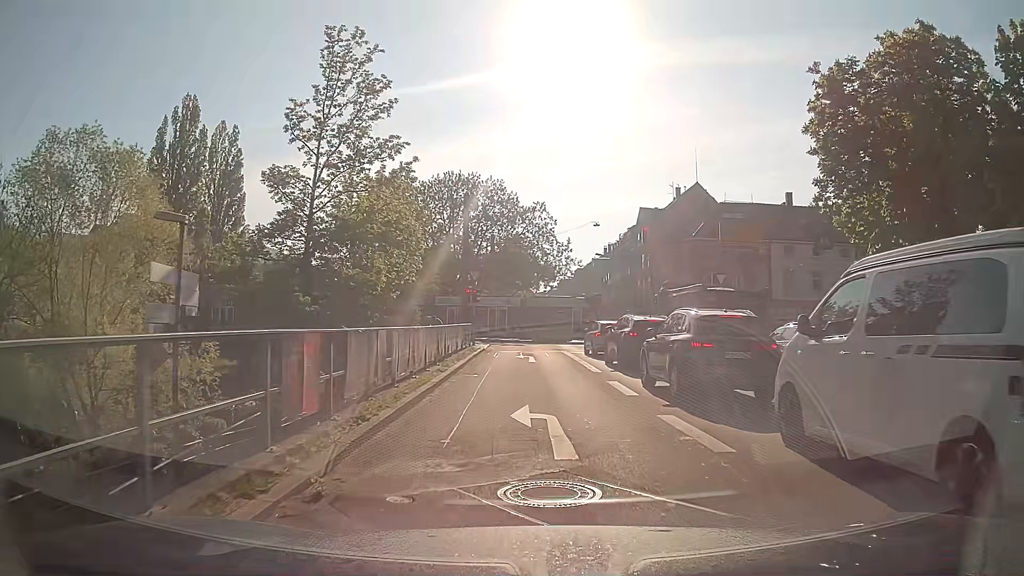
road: primary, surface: asphalt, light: Day
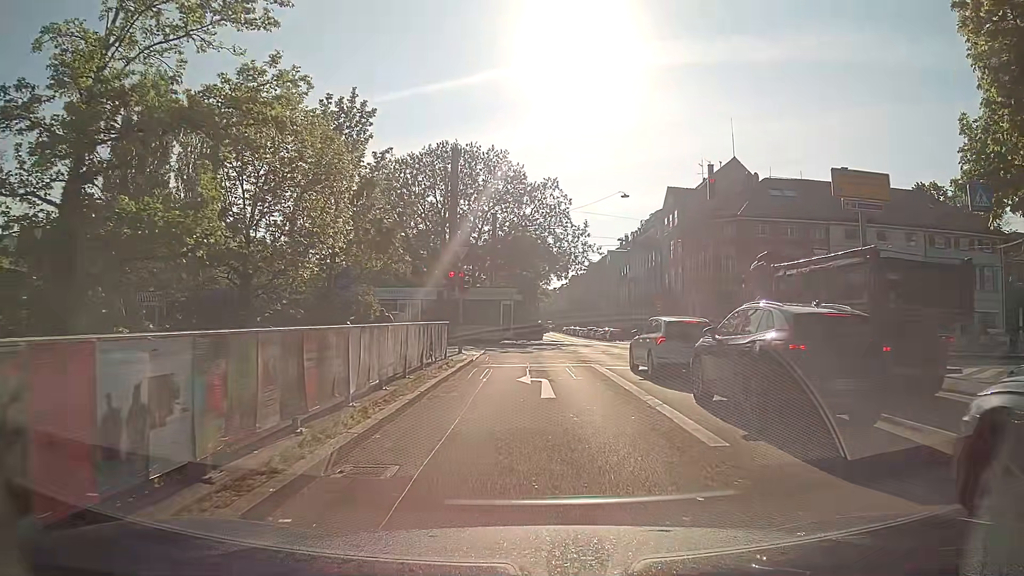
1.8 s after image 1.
(-0.1, +11.5) m; -1°
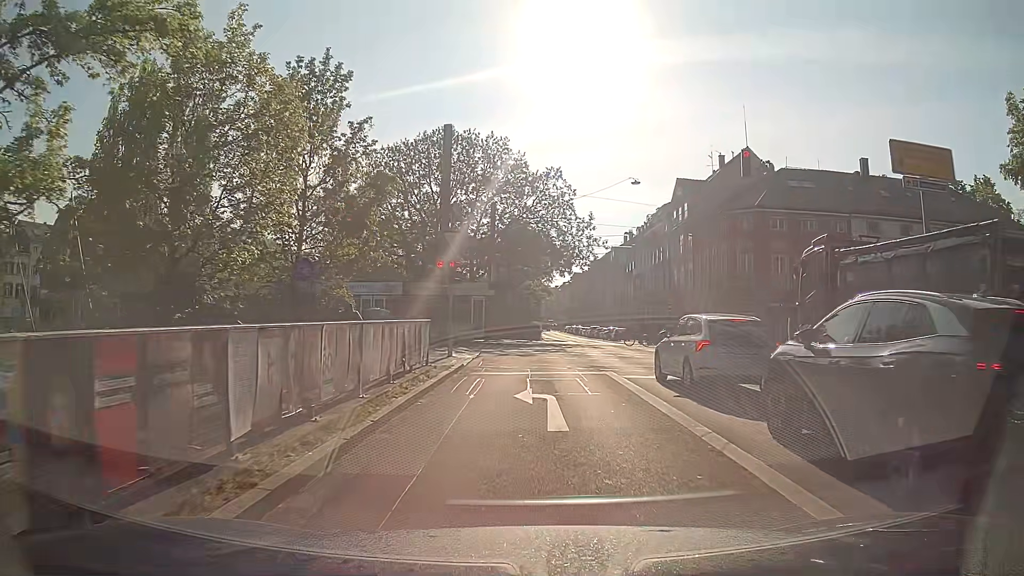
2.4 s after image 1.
(0.0, +3.7) m; 0°
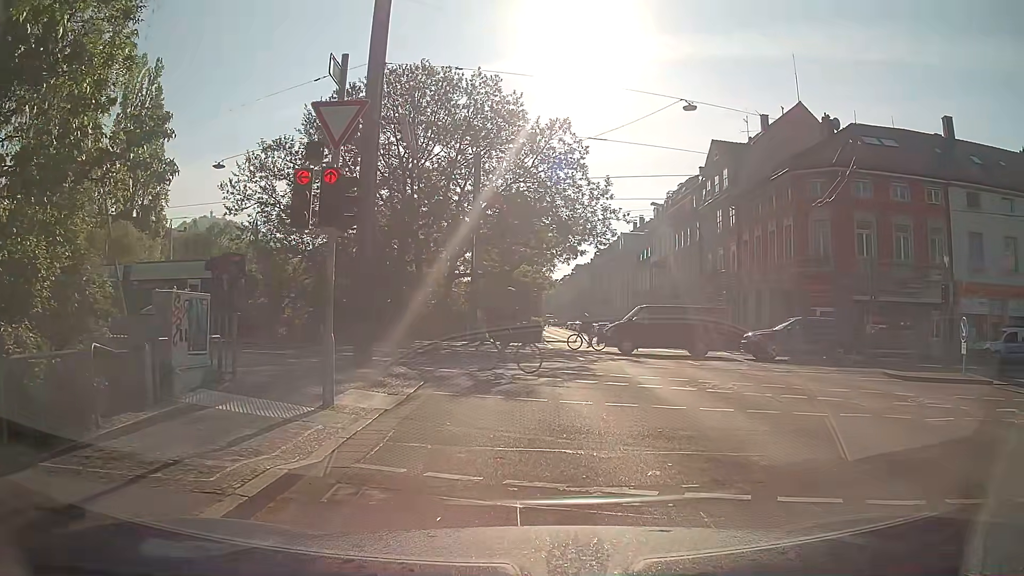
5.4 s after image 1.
(-0.1, +12.9) m; -1°
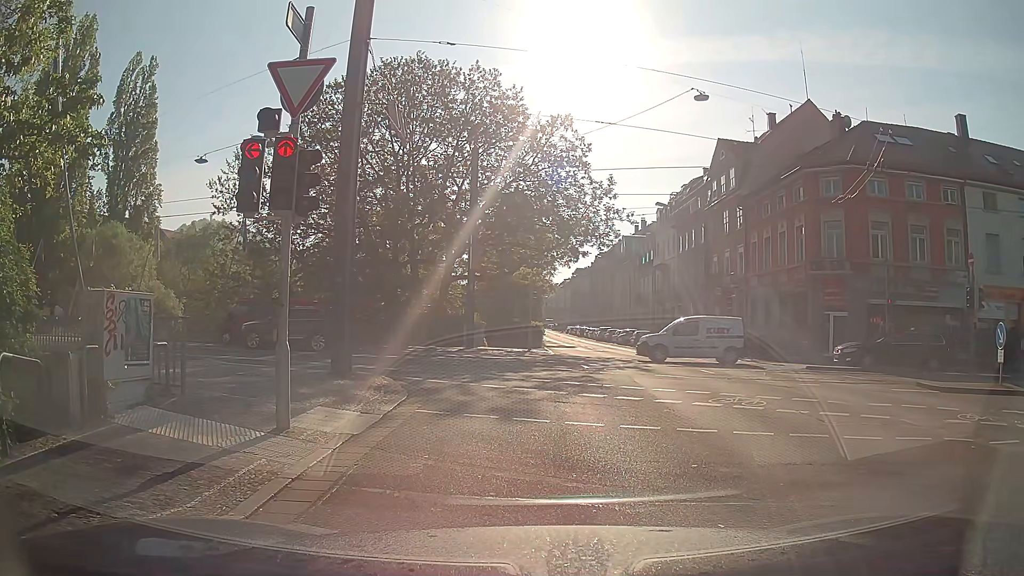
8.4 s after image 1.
(+0.1, +1.6) m; +2°
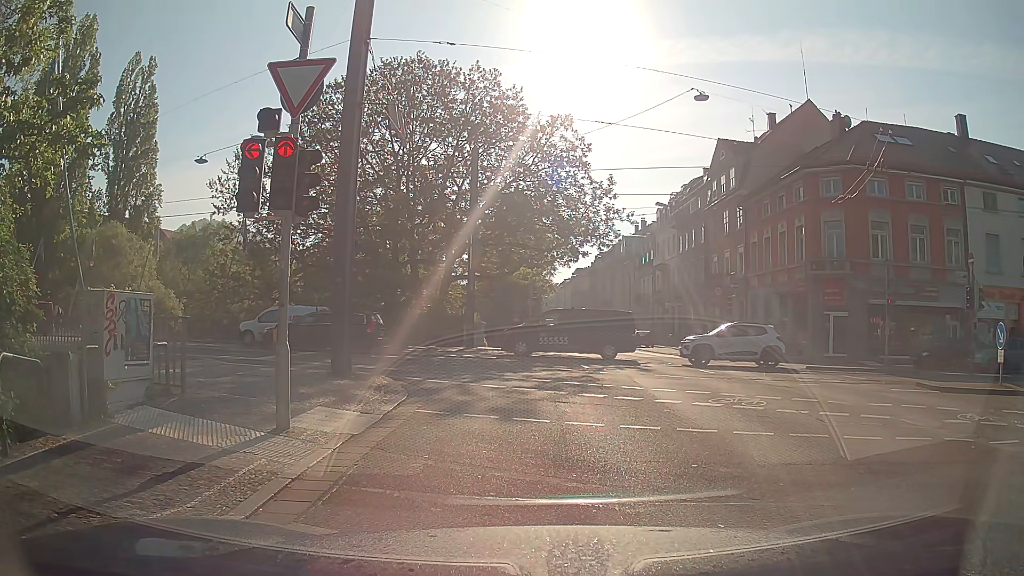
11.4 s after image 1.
(0.0, 0.0) m; 0°
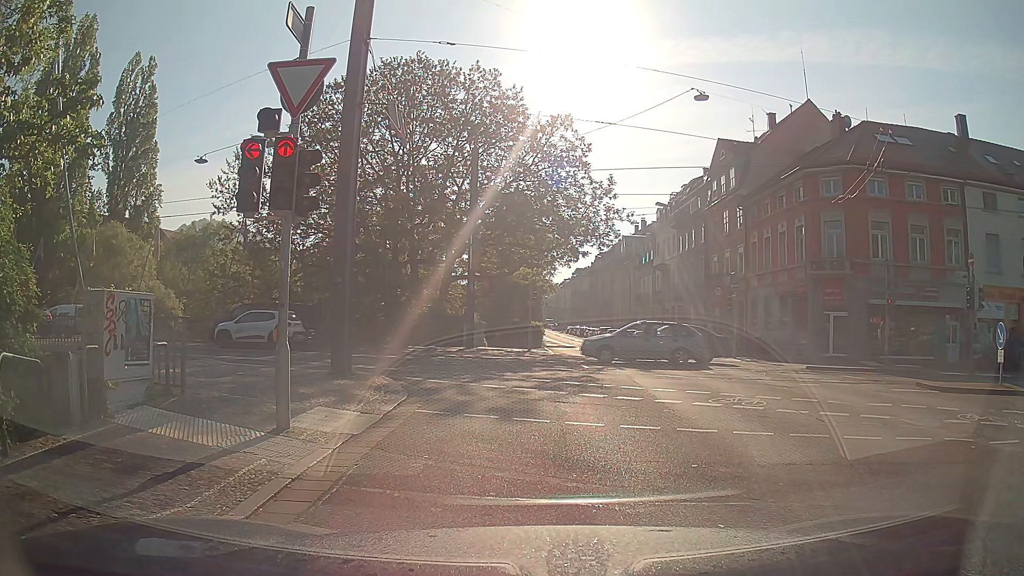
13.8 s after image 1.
(0.0, 0.0) m; 0°
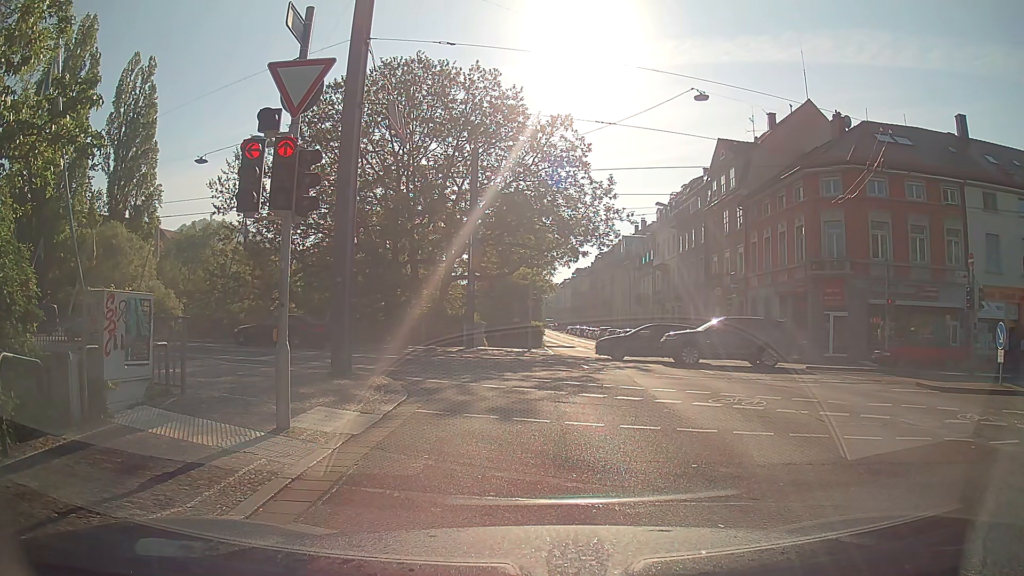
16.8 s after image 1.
(0.0, 0.0) m; 0°
